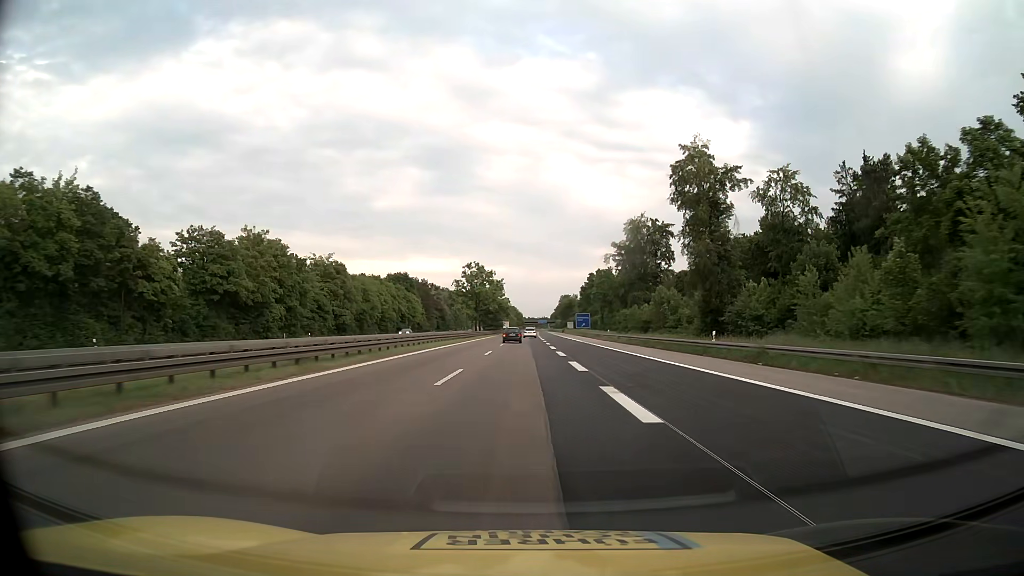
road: motorway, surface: asphalt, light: Day
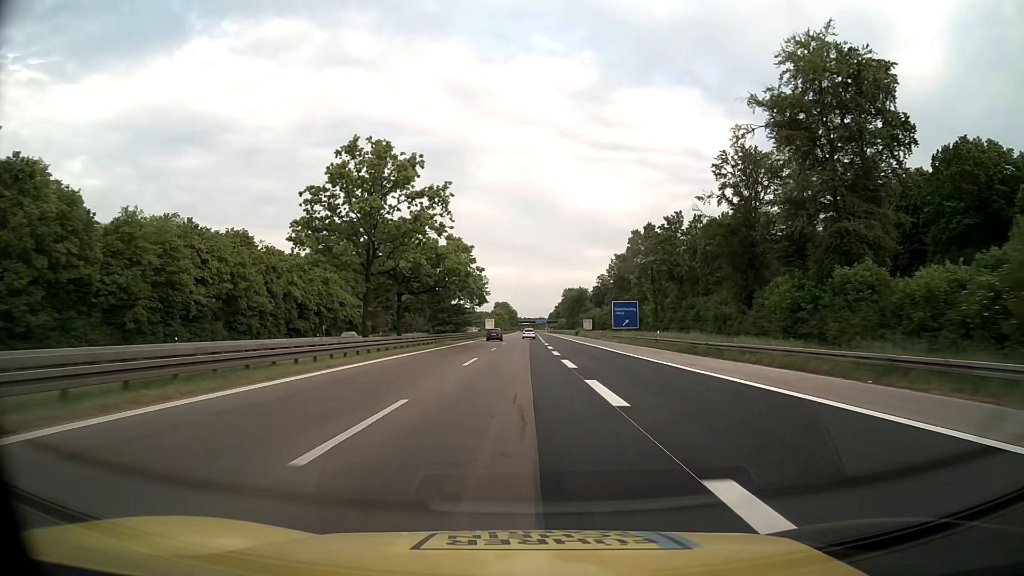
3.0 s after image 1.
(+0.1, +82.0) m; 0°
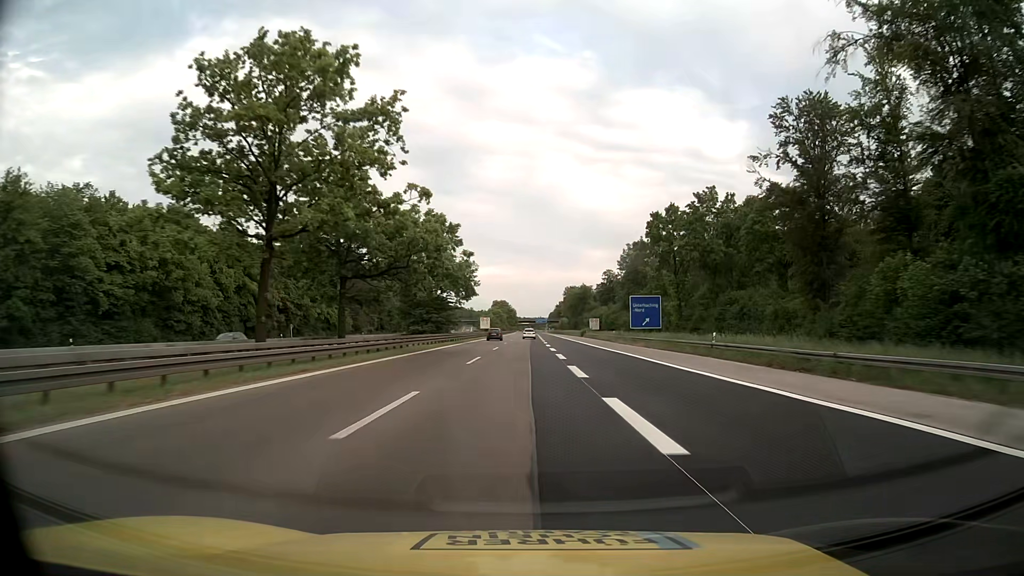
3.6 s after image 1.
(0.0, +16.6) m; 0°
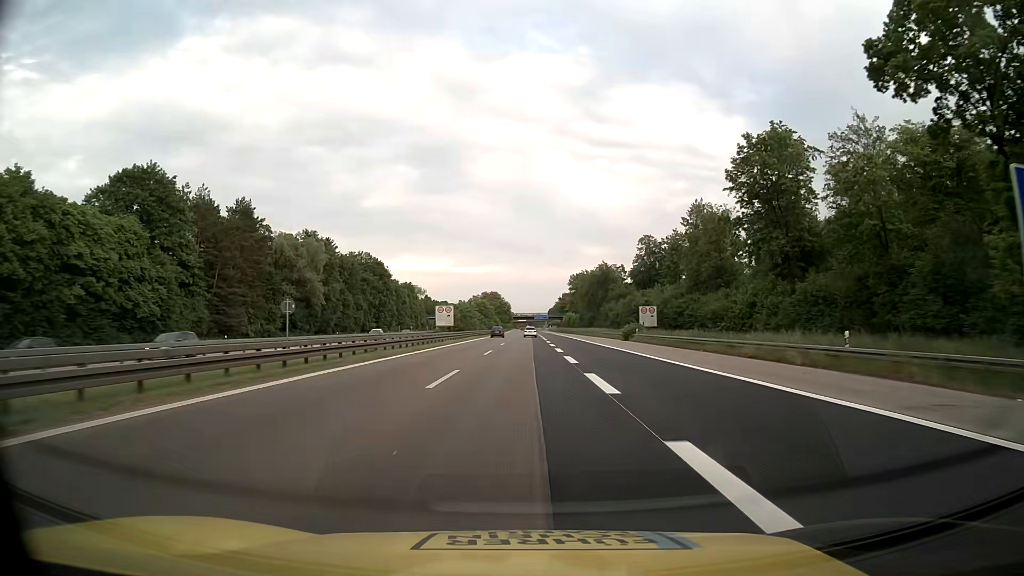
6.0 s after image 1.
(+0.1, +65.4) m; 0°
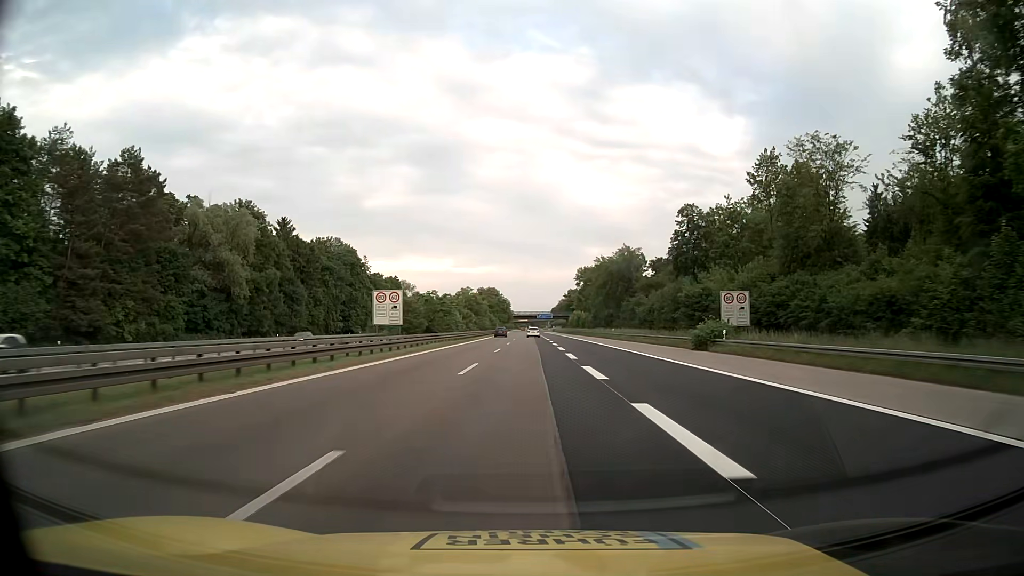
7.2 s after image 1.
(0.0, +32.0) m; 0°
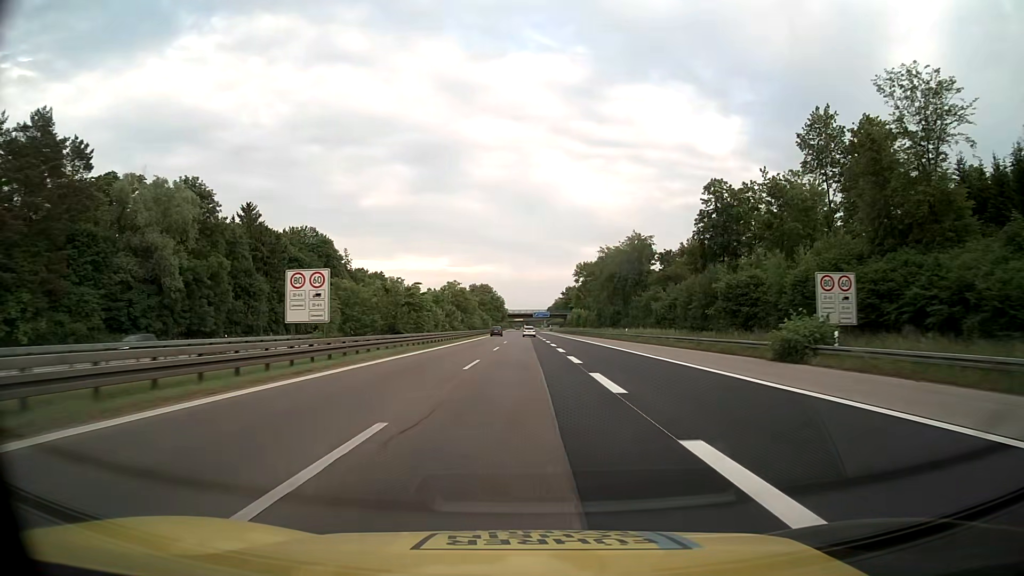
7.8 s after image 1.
(+0.1, +16.0) m; 0°
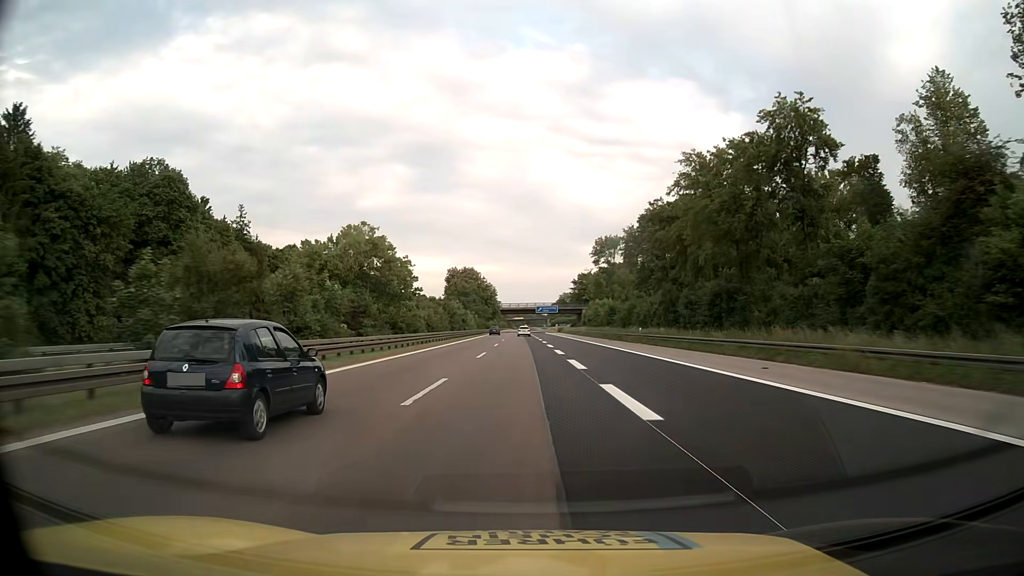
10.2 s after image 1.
(+0.3, +64.3) m; 0°
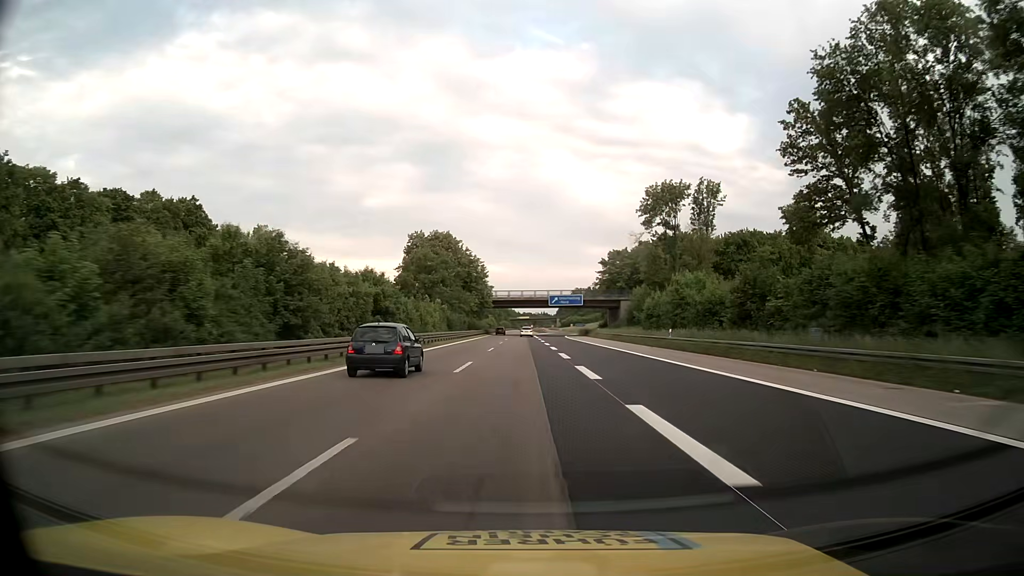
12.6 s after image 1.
(-0.5, +64.2) m; -1°
(0, +10) (0, +20) (0, +30) (0, +40) (0, +50) (0, +60) (0, +70) (0, +80) (0, +90) (0, +100) m
